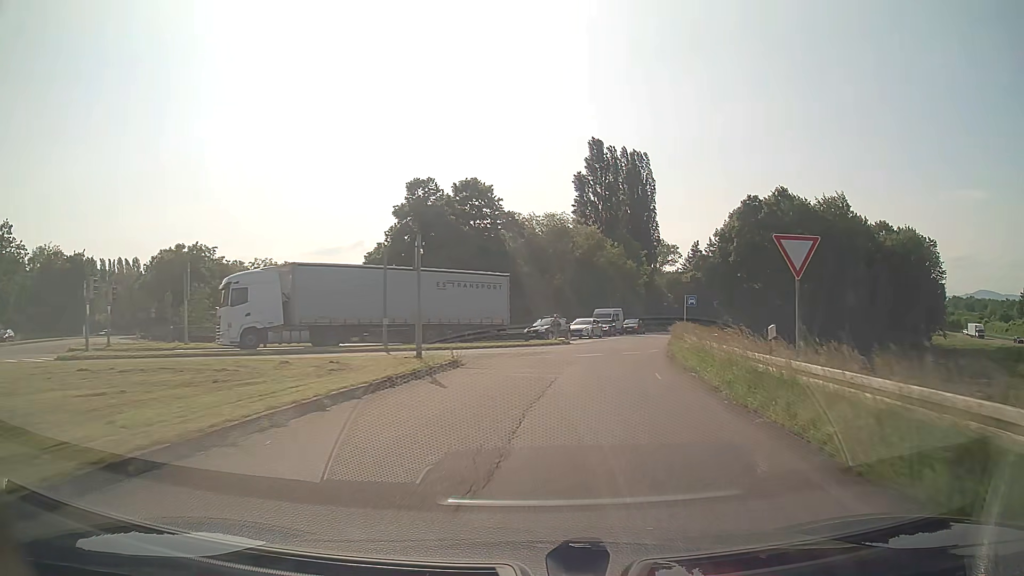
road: trunk_link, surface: asphalt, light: Day
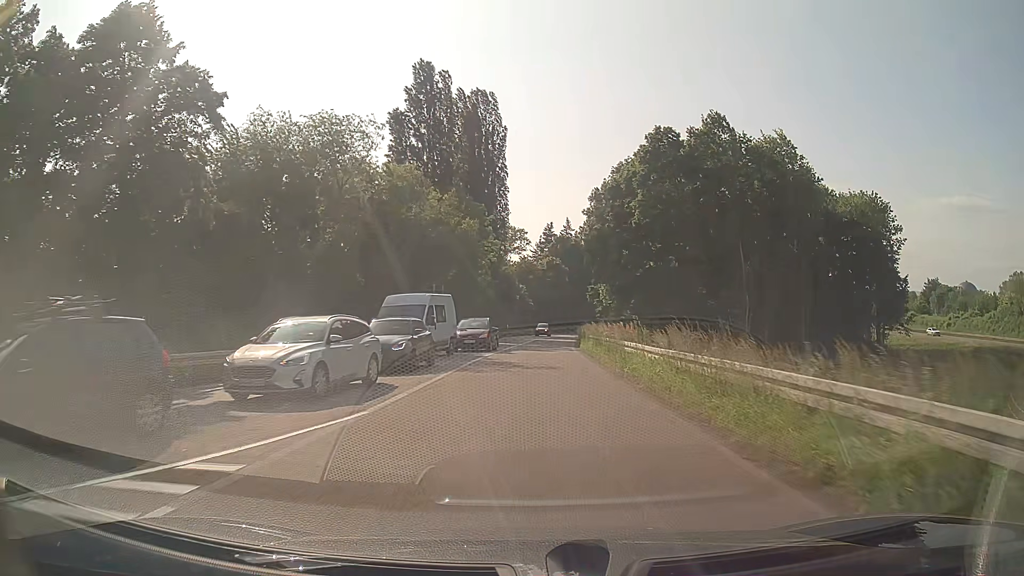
(+4.9, +36.4) m; +14°
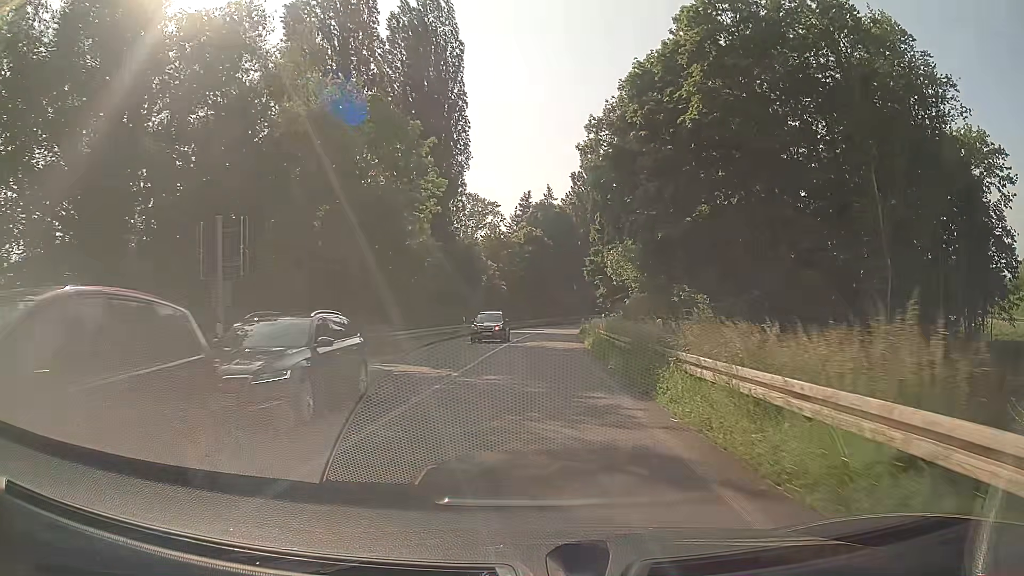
(+0.5, +29.1) m; +2°
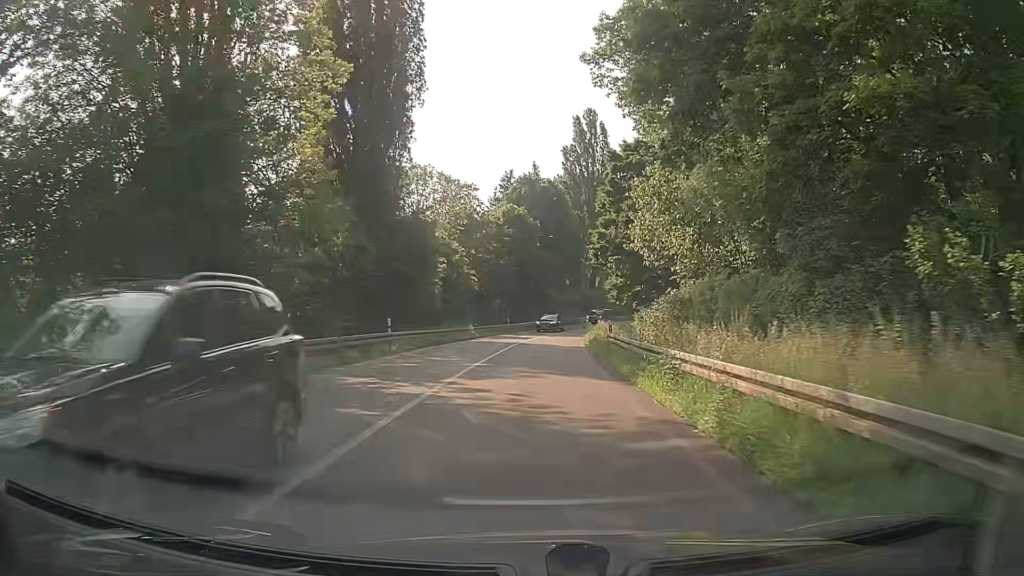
(+0.2, +21.3) m; +2°
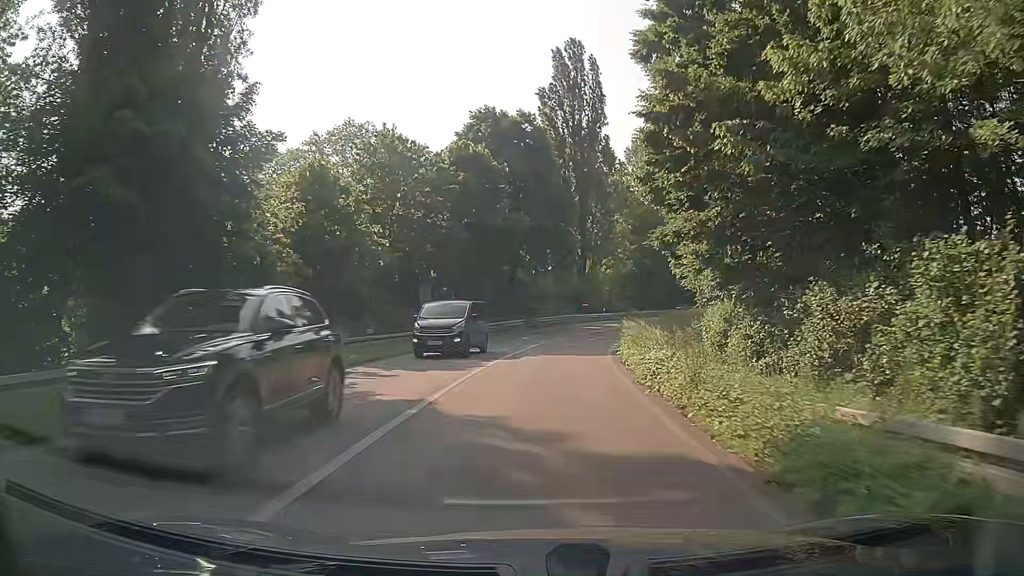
(+0.4, +27.6) m; +3°
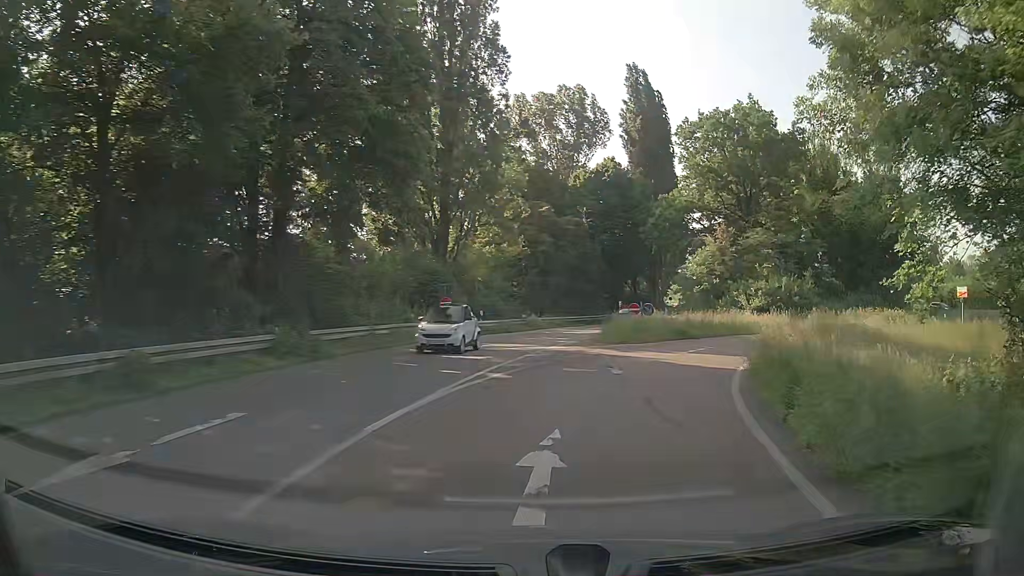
(+1.7, +33.1) m; +11°
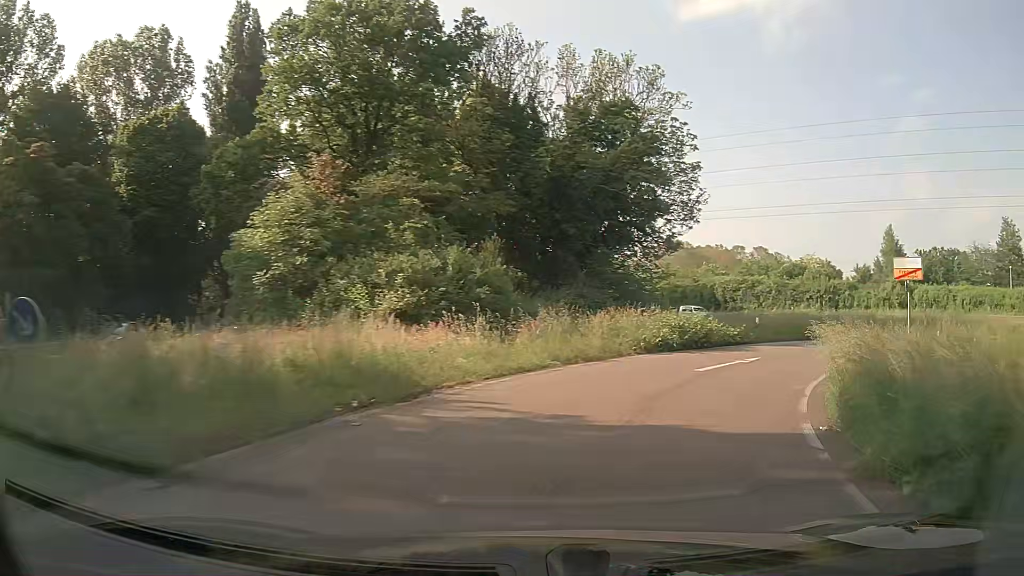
(+6.3, +24.3) m; +33°
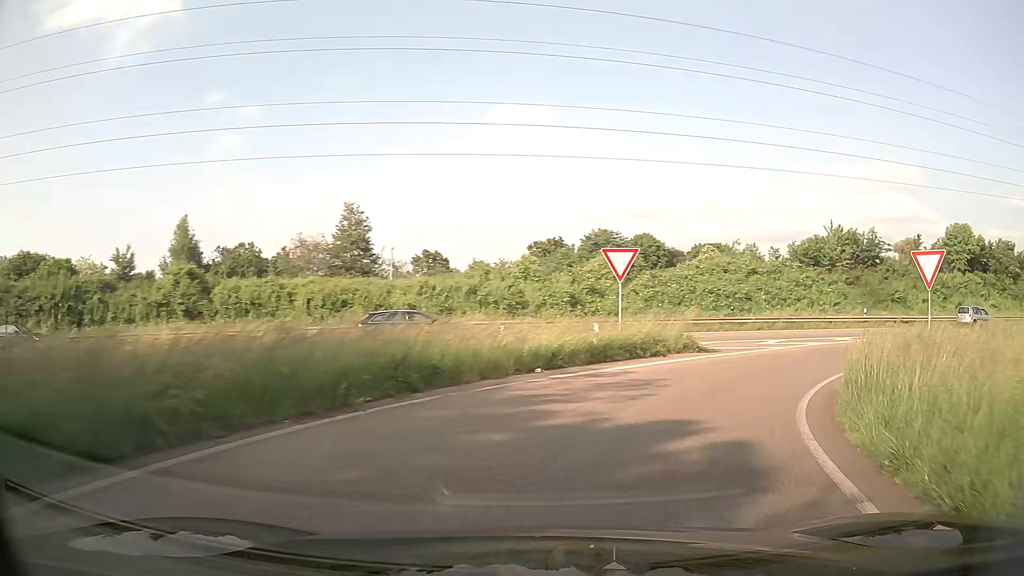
(+14.8, +25.3) m; +61°
(+2, +10) (+7, +18) (+14, +25) (+23, +30) (+32, +33) (+42, +36) (+52, +39) (+61, +42) (+71, +44) (+80, +47) m
